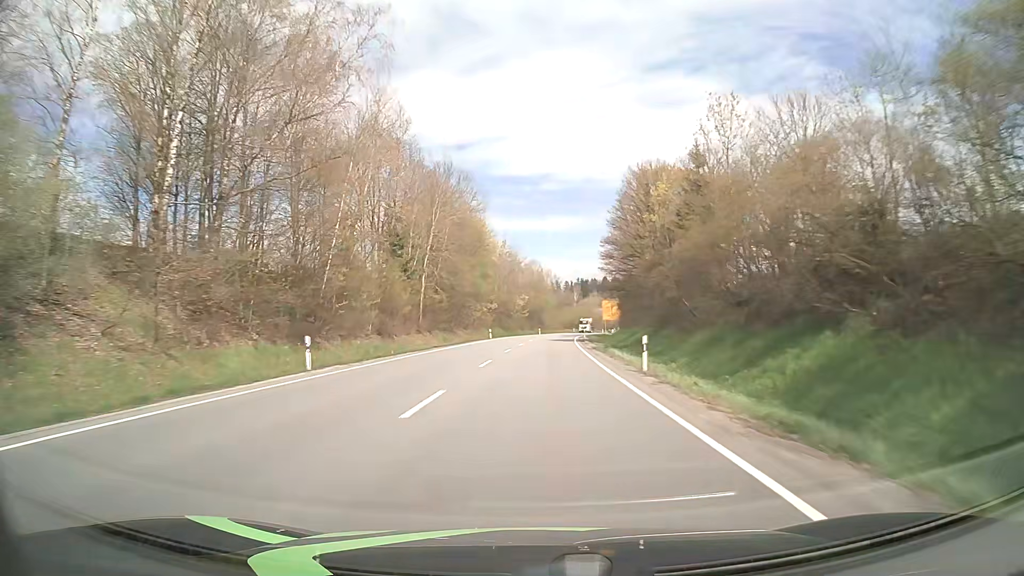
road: primary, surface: asphalt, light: Day
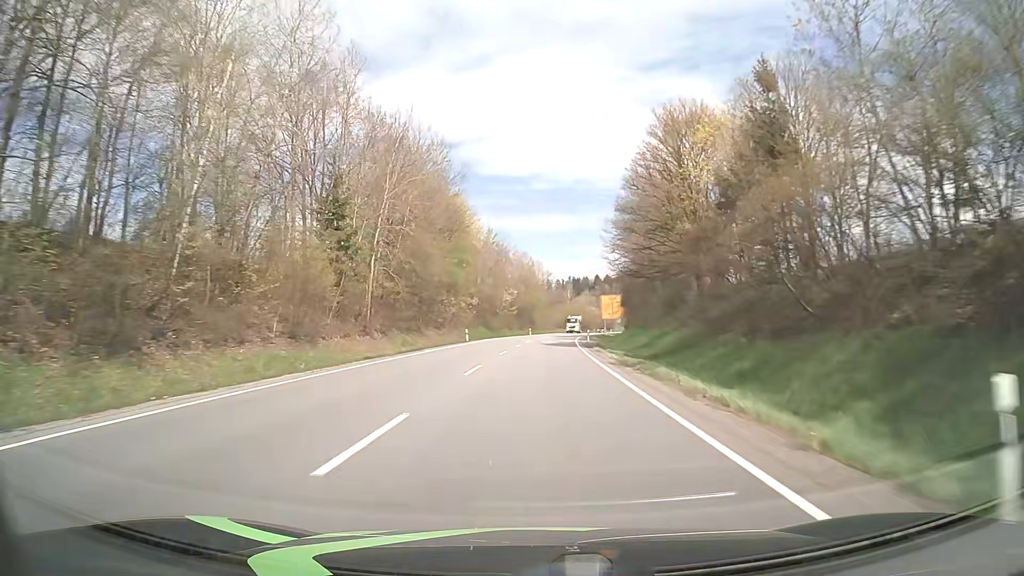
(+0.1, +15.9) m; +1°
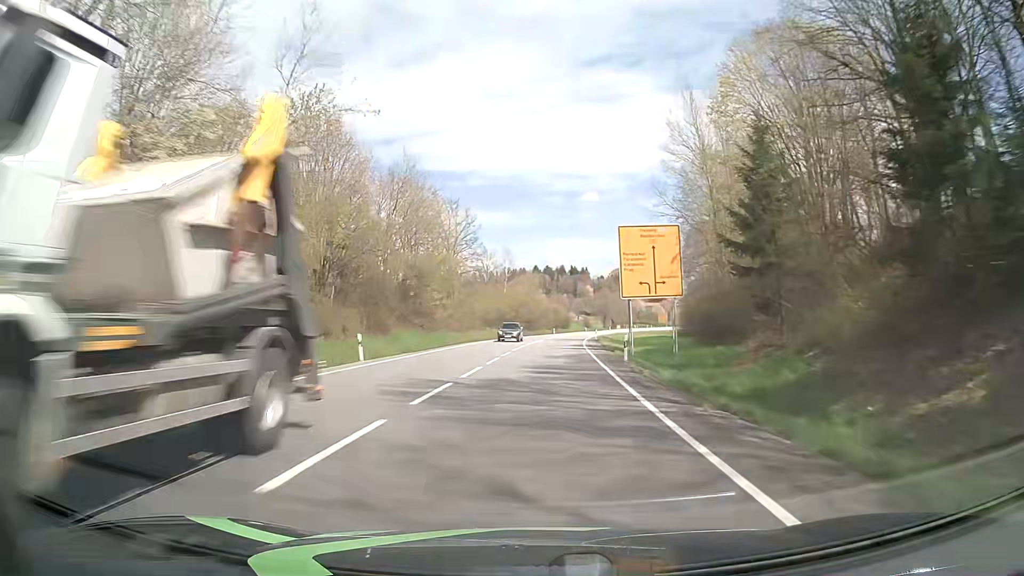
(+3.2, +79.2) m; +5°
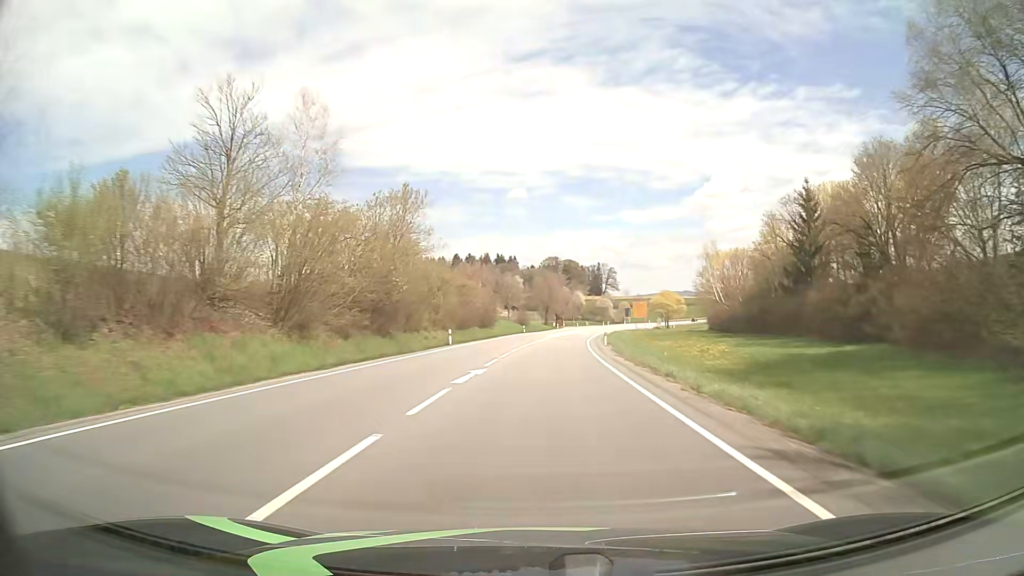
(+4.4, +79.2) m; +6°
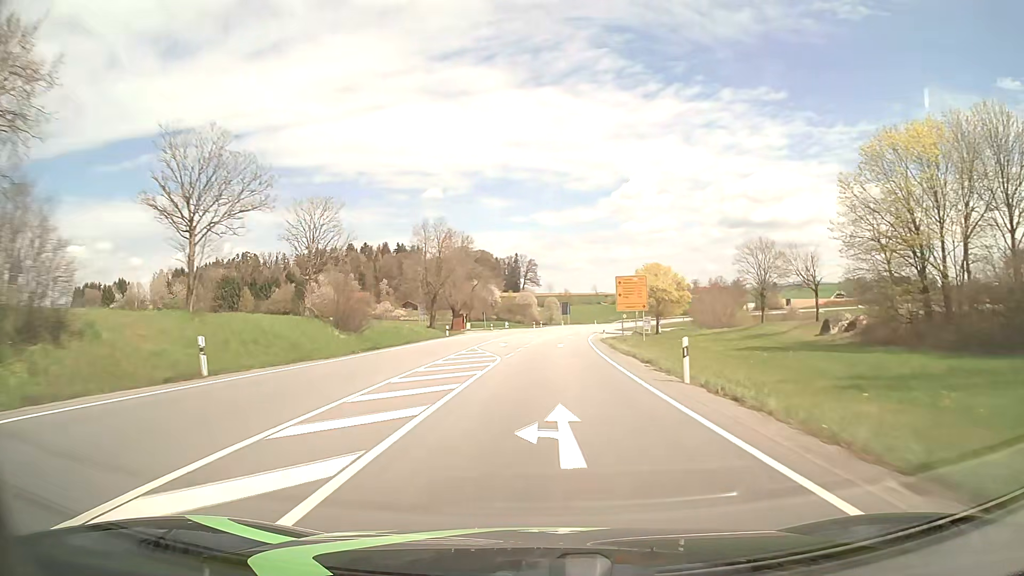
(+5.0, +79.0) m; +7°
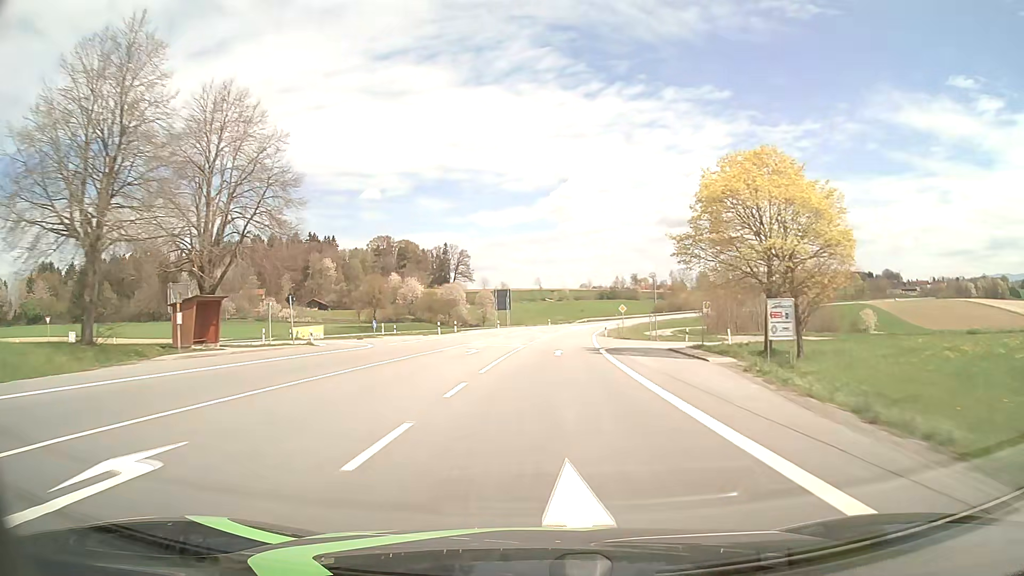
(+2.8, +63.3) m; +5°
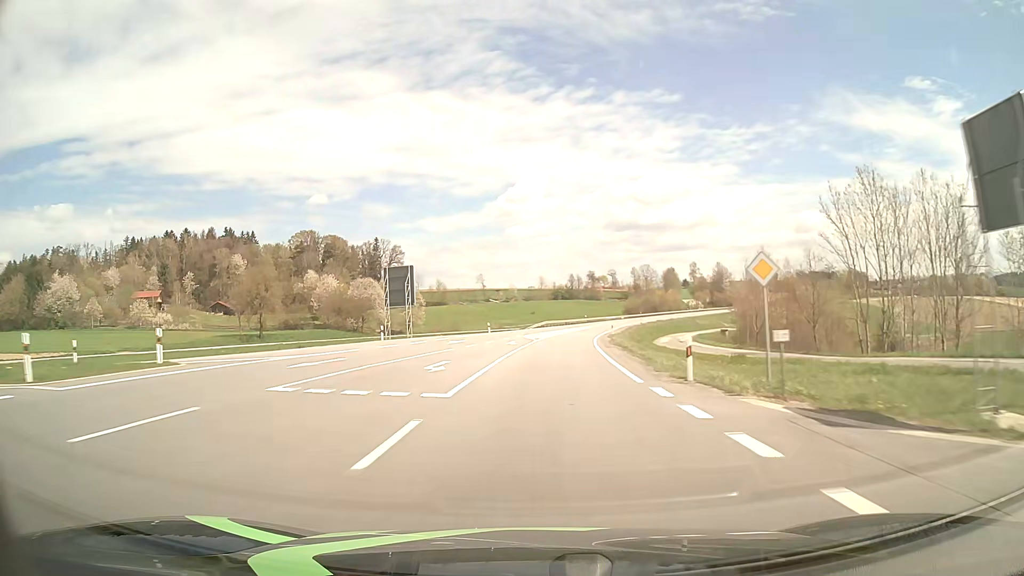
(+1.7, +47.5) m; +4°
